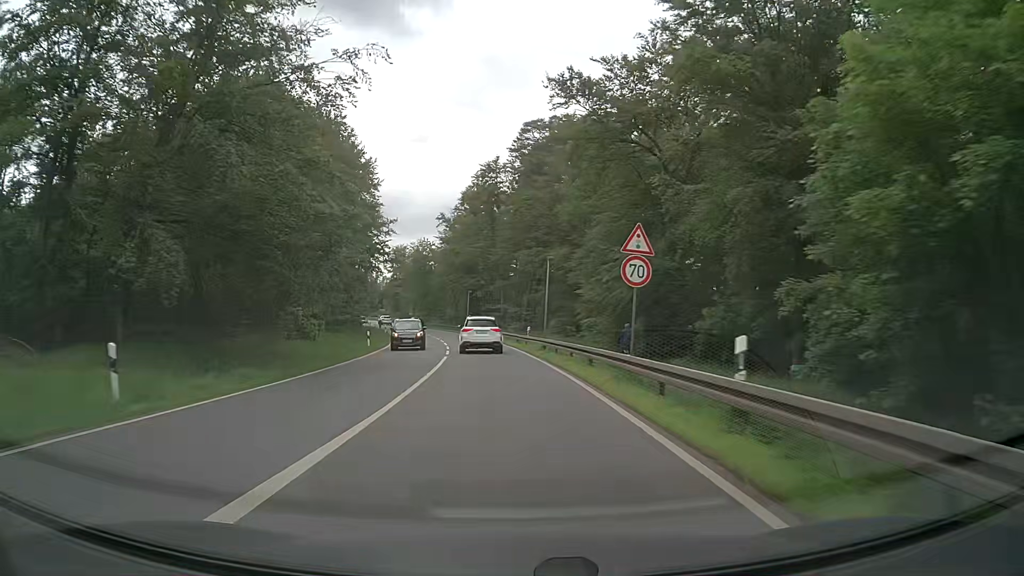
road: primary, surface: asphalt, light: Day
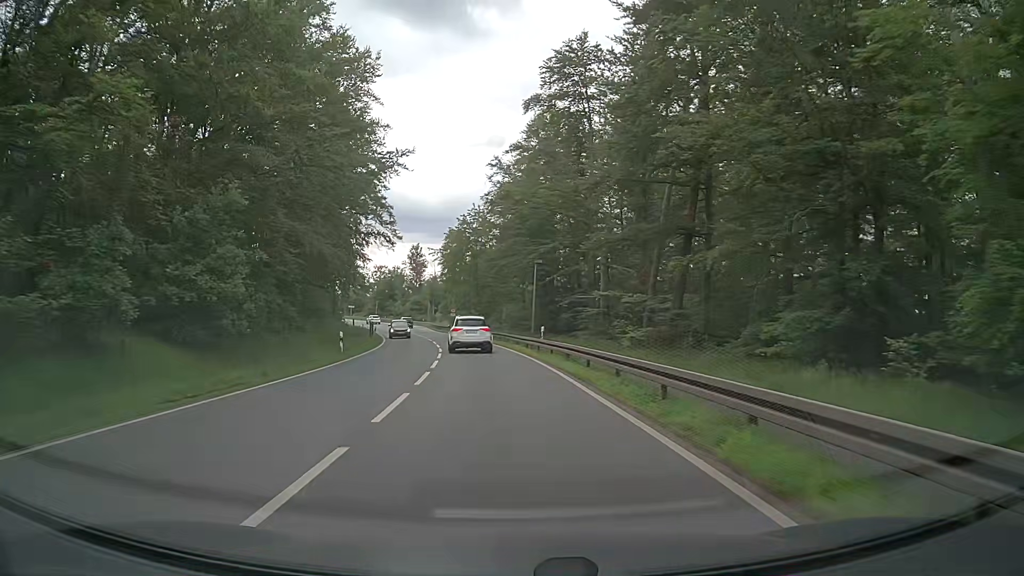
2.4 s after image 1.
(-2.4, +40.1) m; -7°
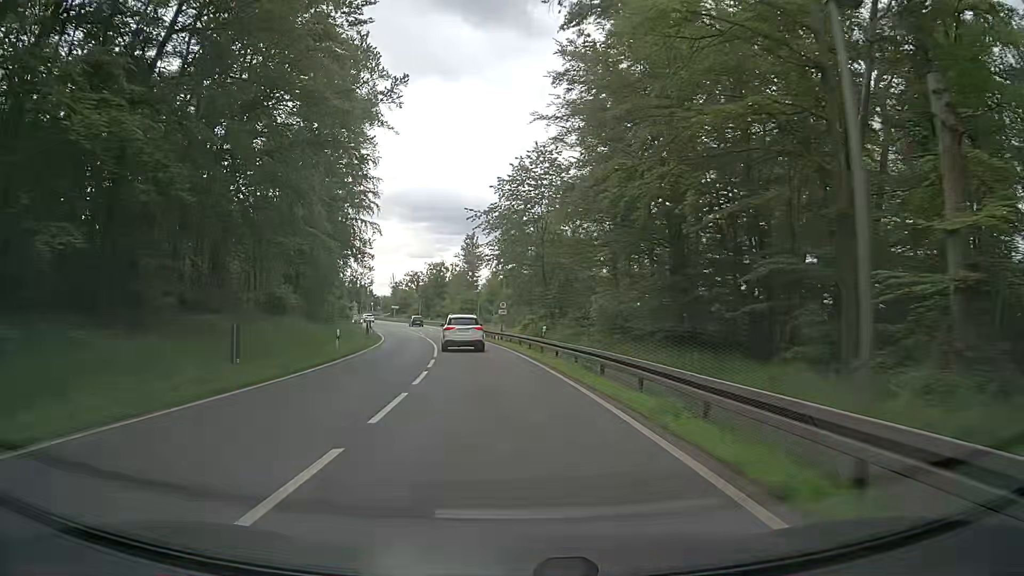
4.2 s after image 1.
(-1.3, +30.4) m; -6°
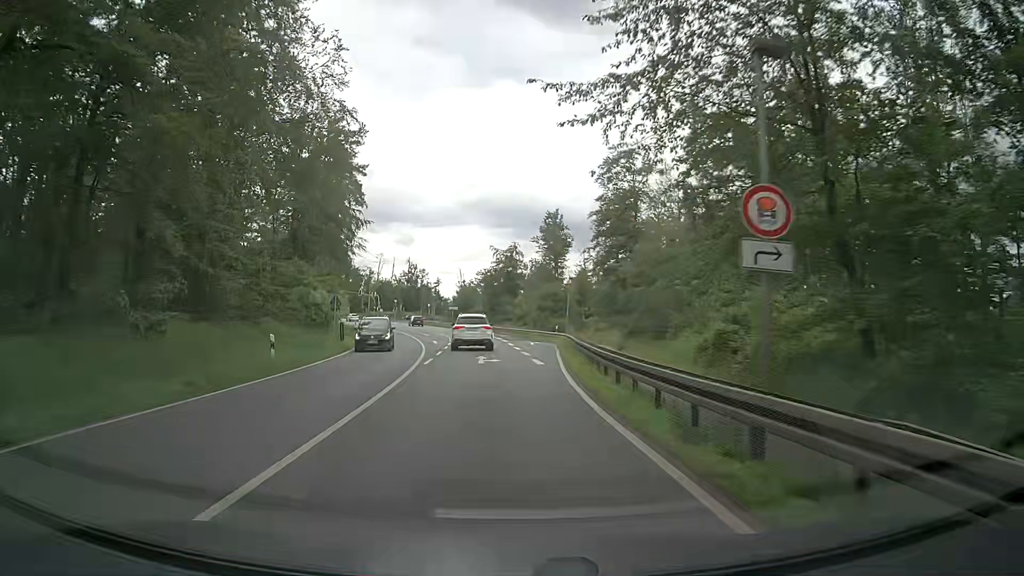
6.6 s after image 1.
(-2.3, +40.3) m; -7°
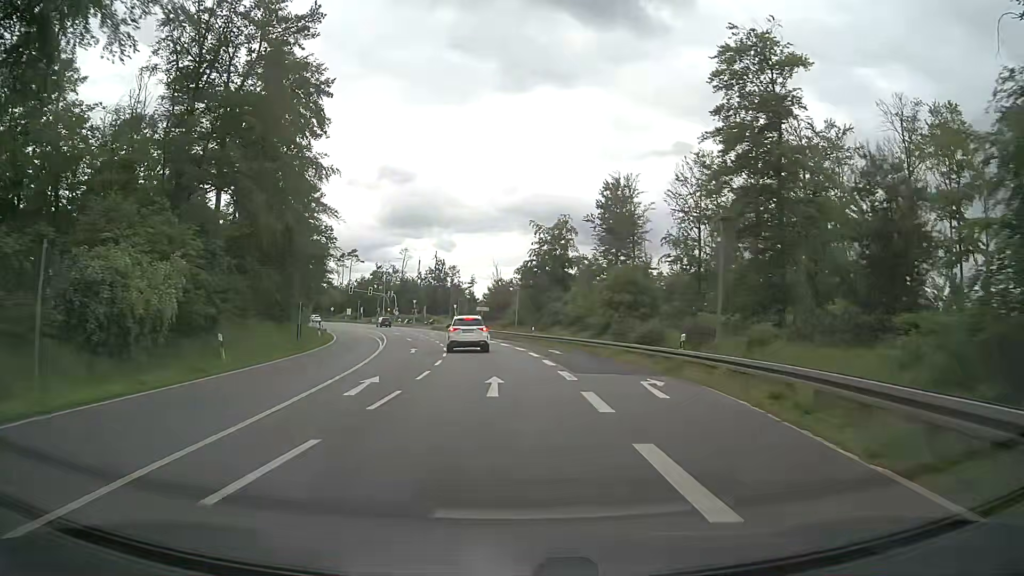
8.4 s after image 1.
(-0.8, +29.9) m; -4°
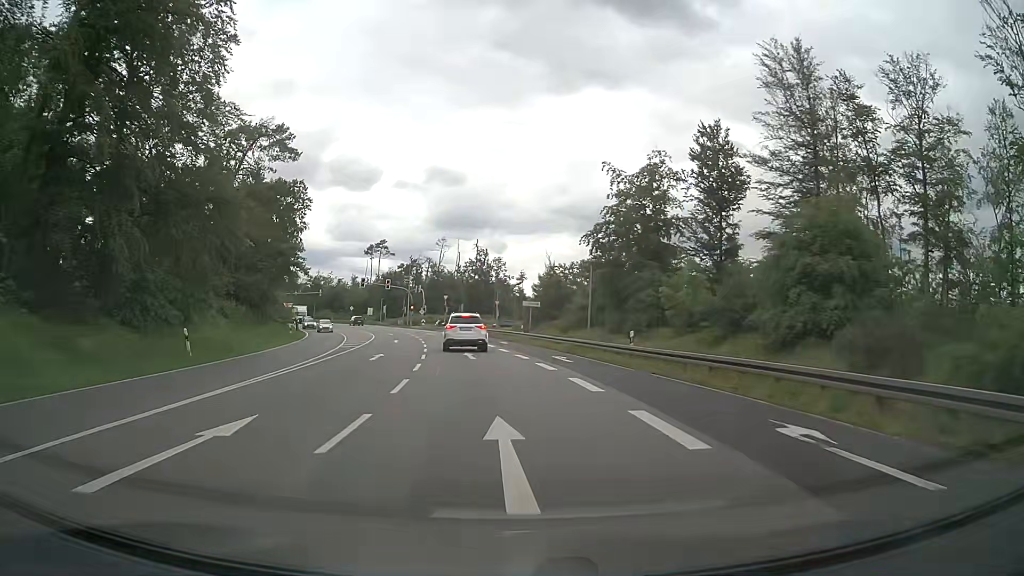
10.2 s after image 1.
(-0.8, +27.9) m; -4°
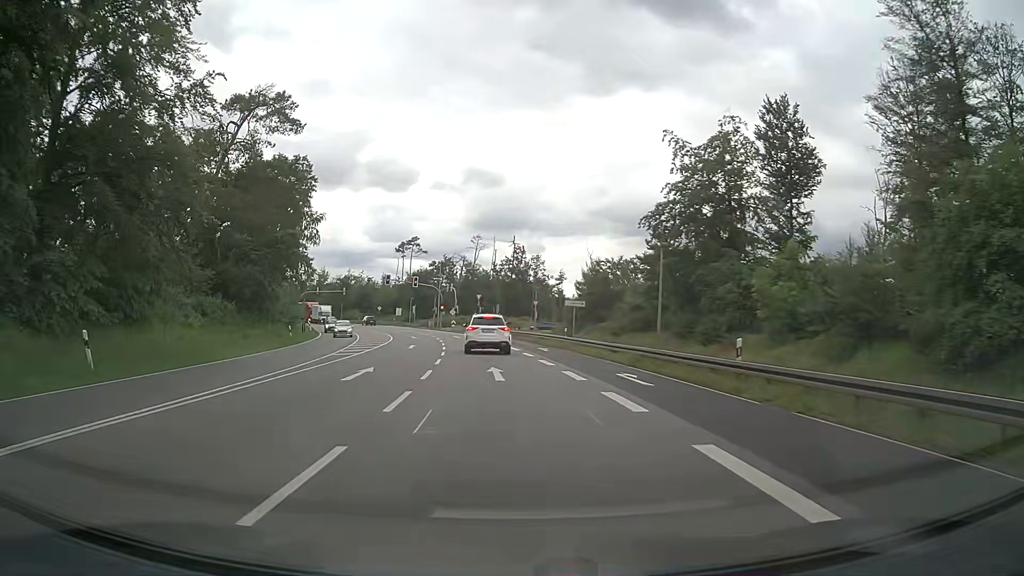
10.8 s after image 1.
(-0.2, +8.8) m; -3°
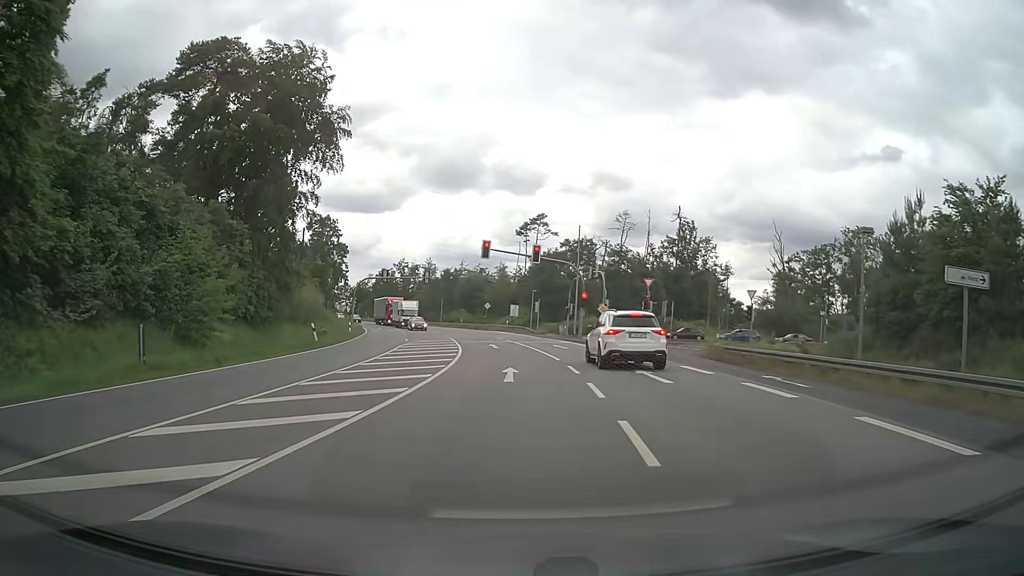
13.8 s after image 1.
(-4.9, +39.5) m; -12°
